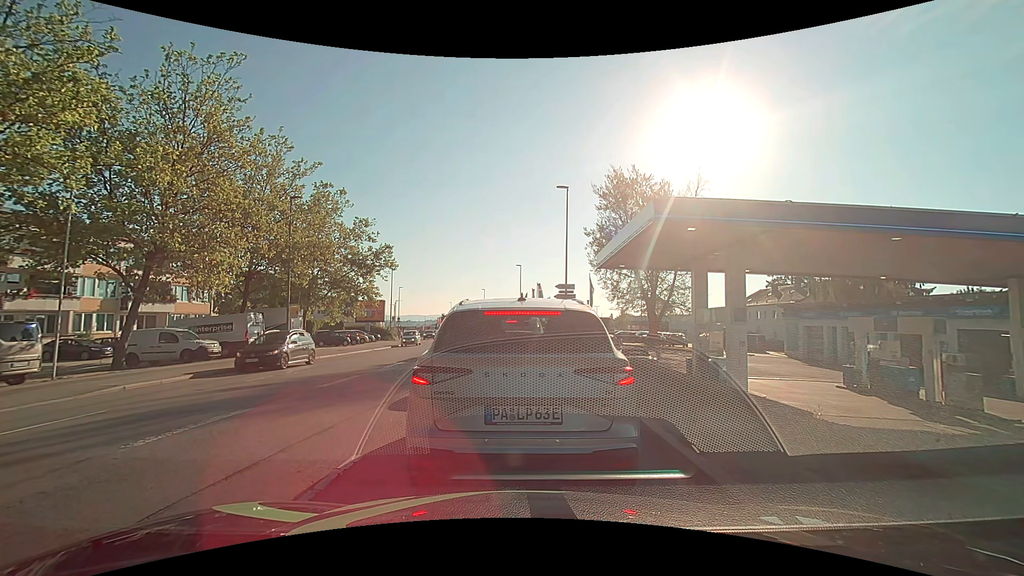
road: tertiary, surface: asphalt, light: Day
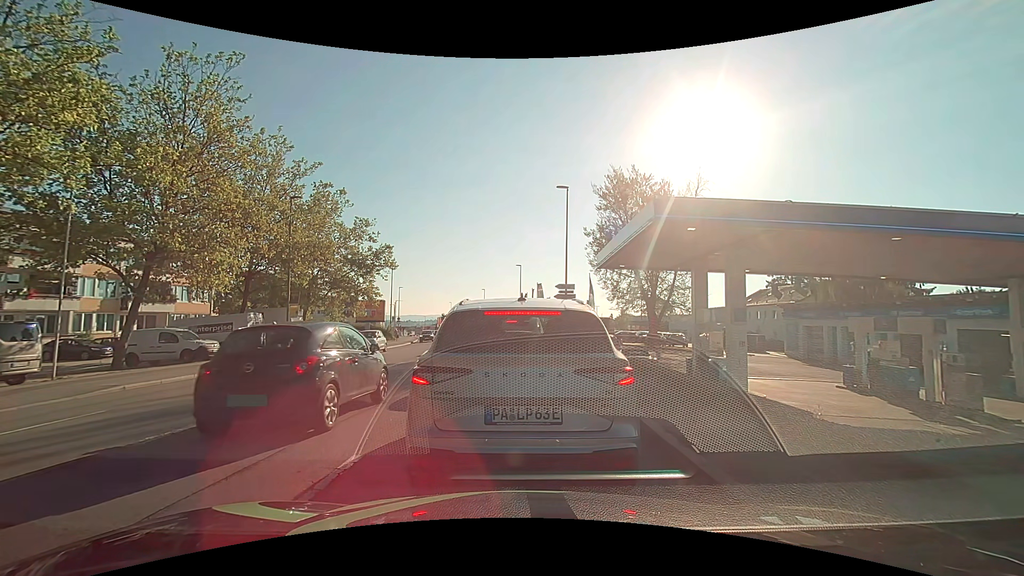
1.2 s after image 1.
(0.0, 0.0) m; 0°
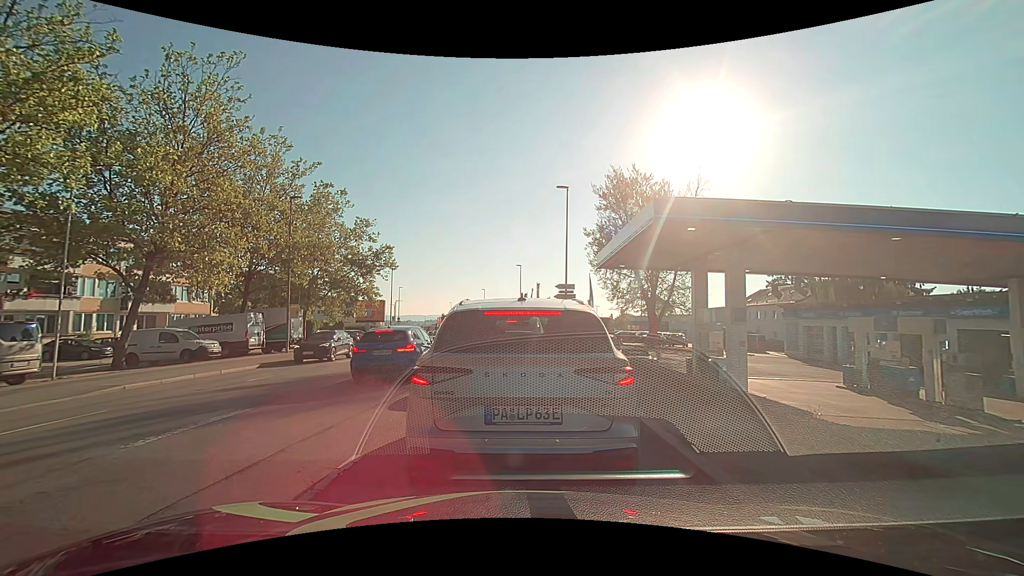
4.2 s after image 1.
(0.0, 0.0) m; 0°
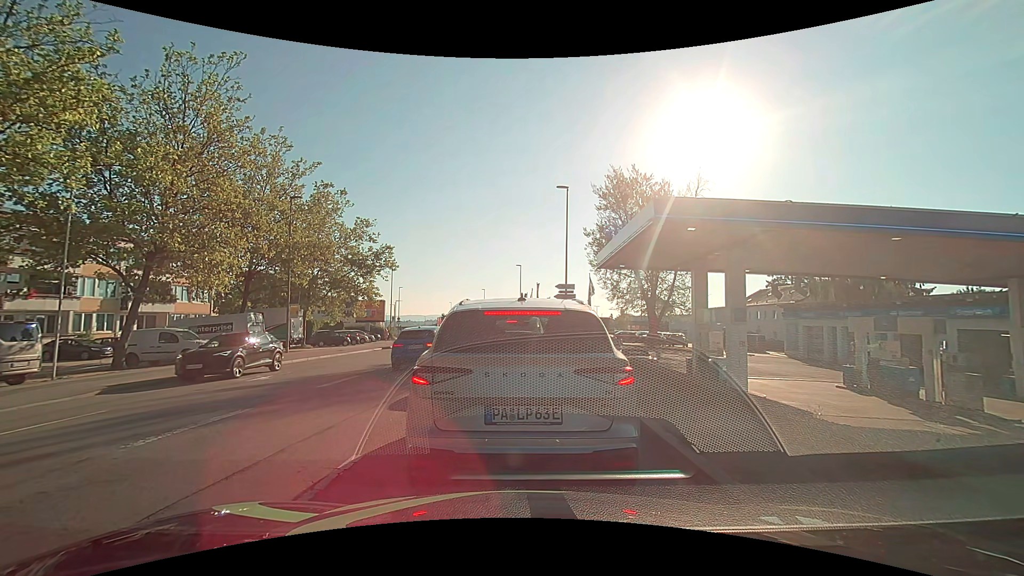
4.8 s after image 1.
(0.0, 0.0) m; 0°
